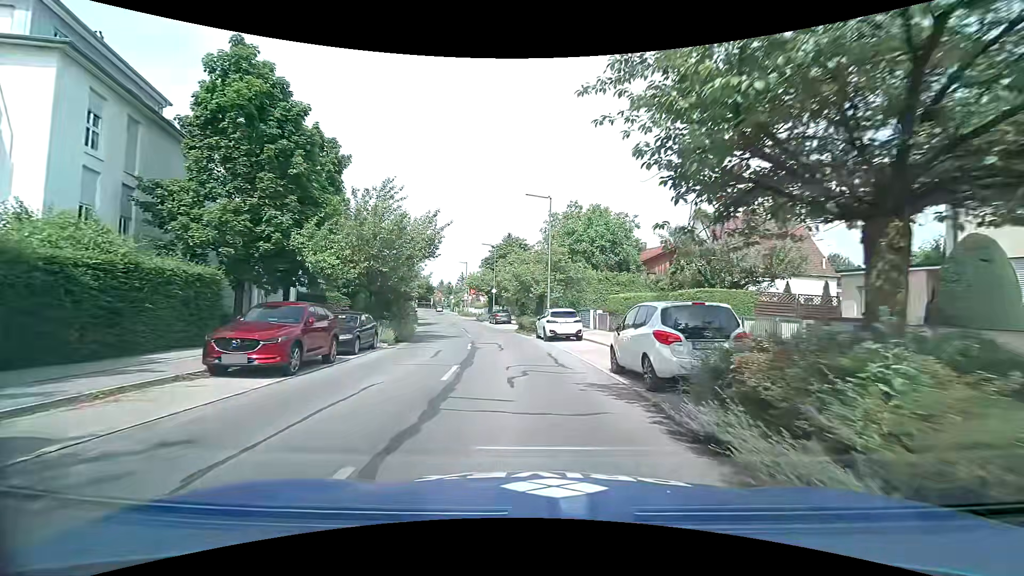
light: Day
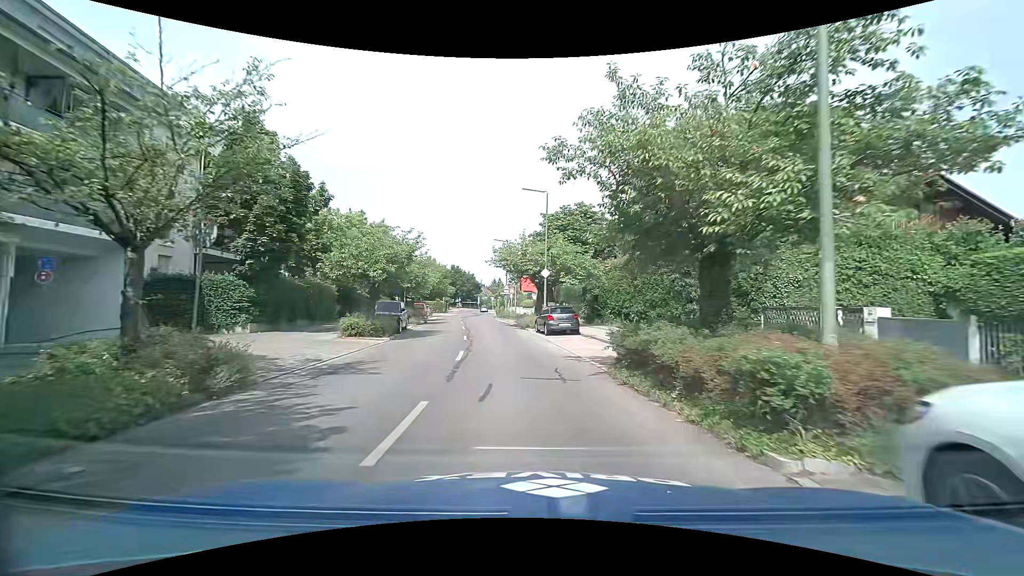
(-1.6, +24.1) m; -7°
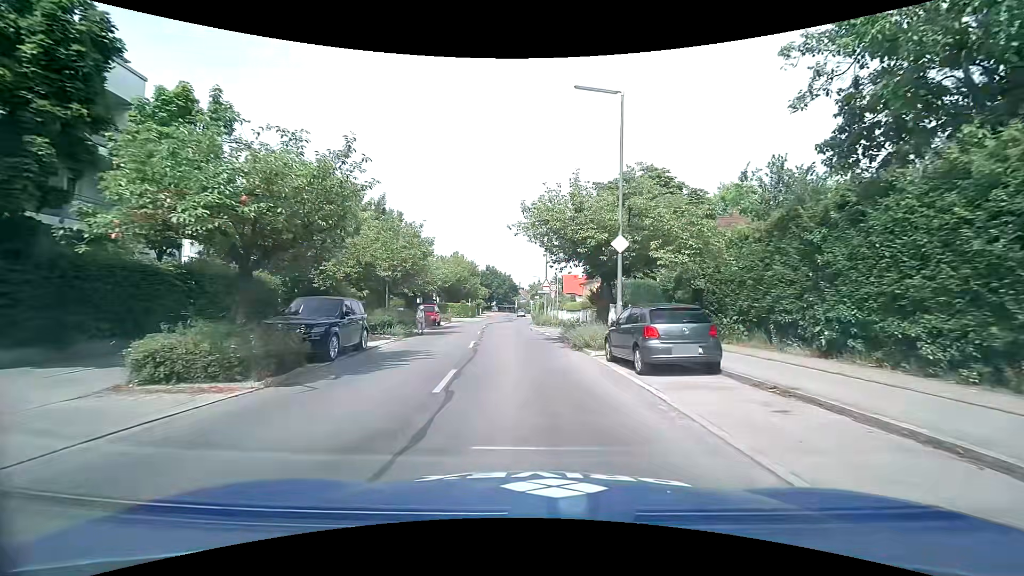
(-0.6, +13.9) m; -4°
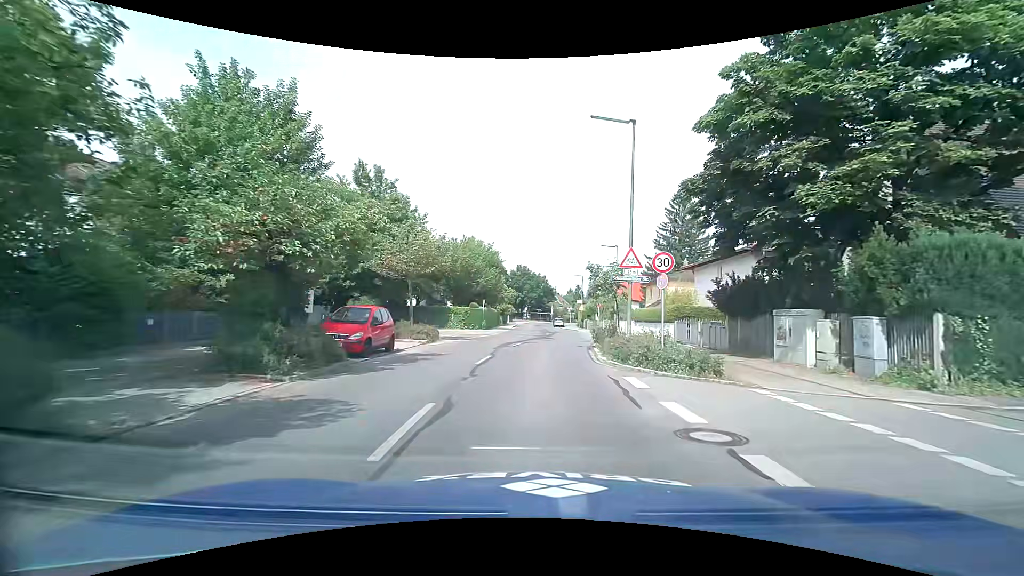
(-1.2, +22.0) m; -4°
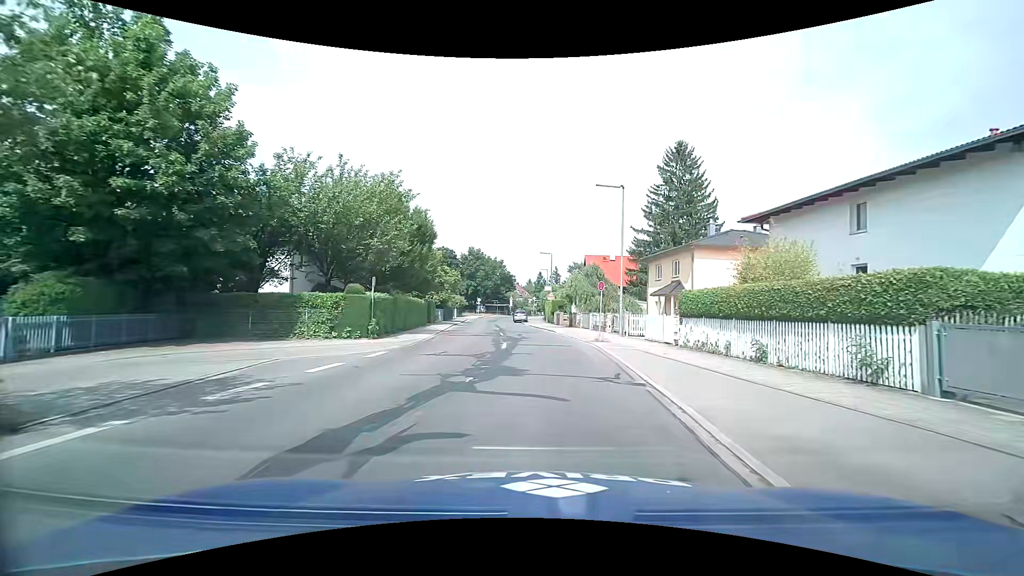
(+0.3, +20.6) m; +4°
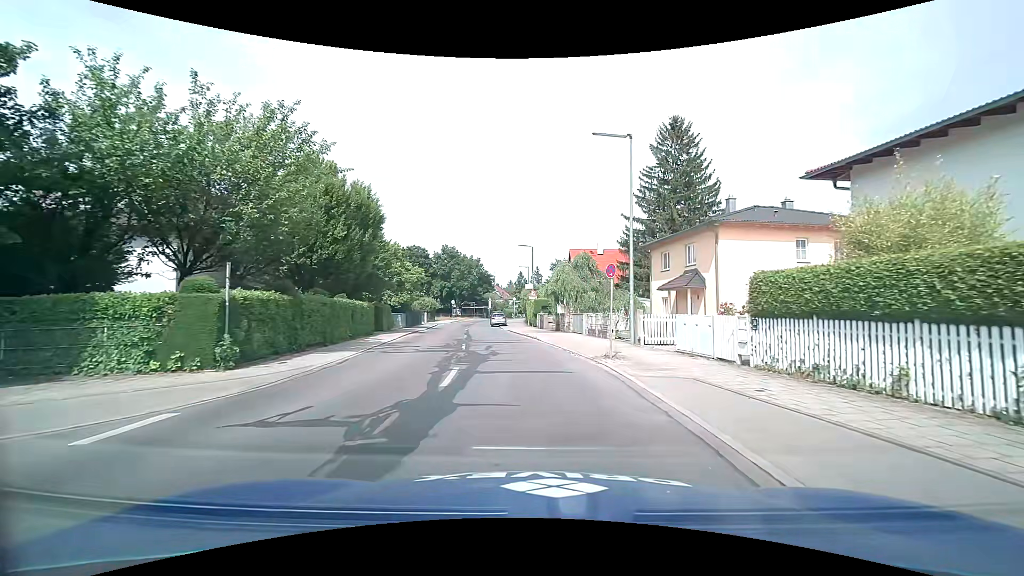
(+0.2, +8.2) m; +3°
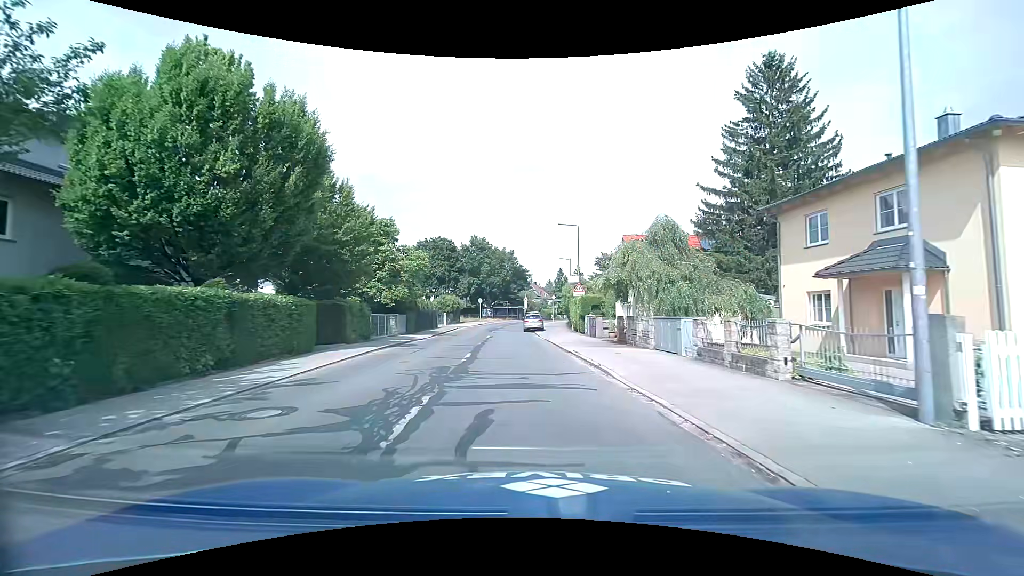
(-0.5, +12.7) m; -5°
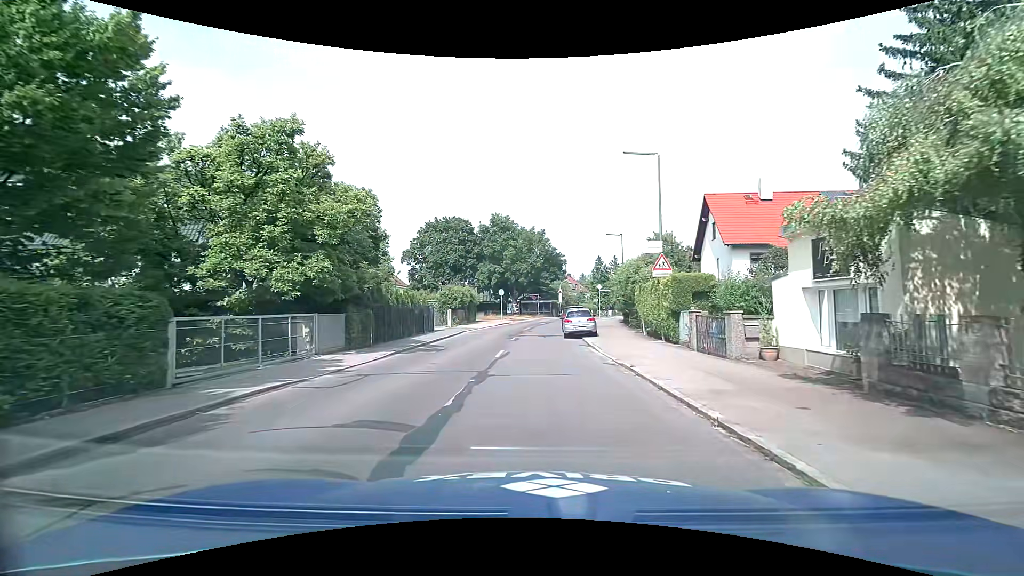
(-0.5, +15.9) m; -3°
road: tertiary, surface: asphalt
